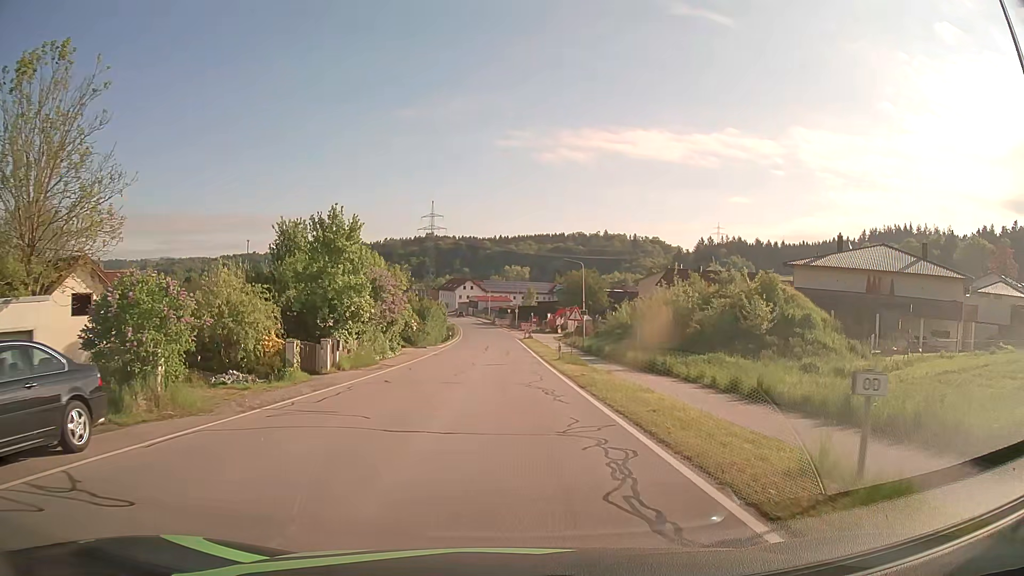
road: secondary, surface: asphalt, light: Day
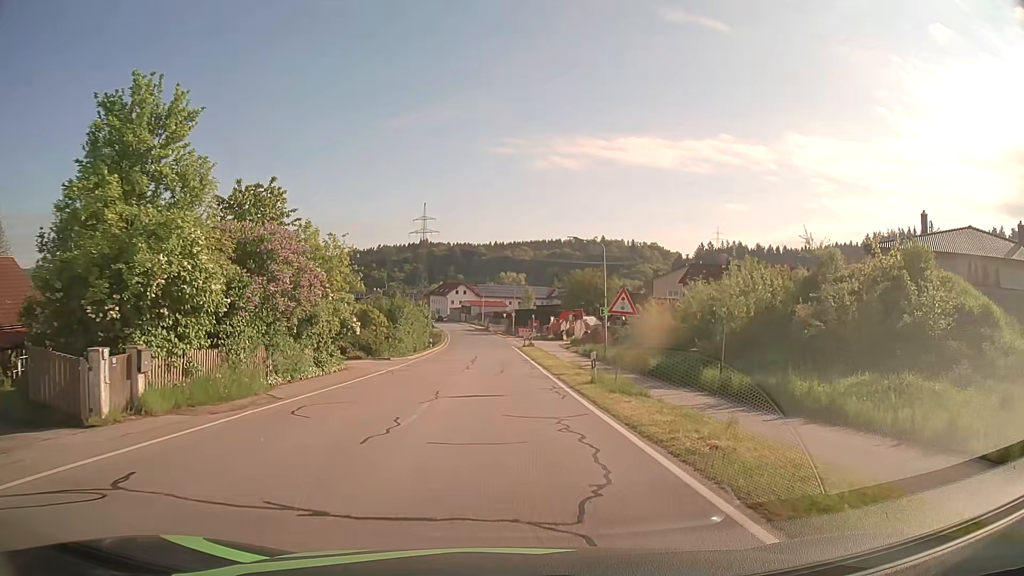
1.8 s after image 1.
(0.0, +14.5) m; 0°
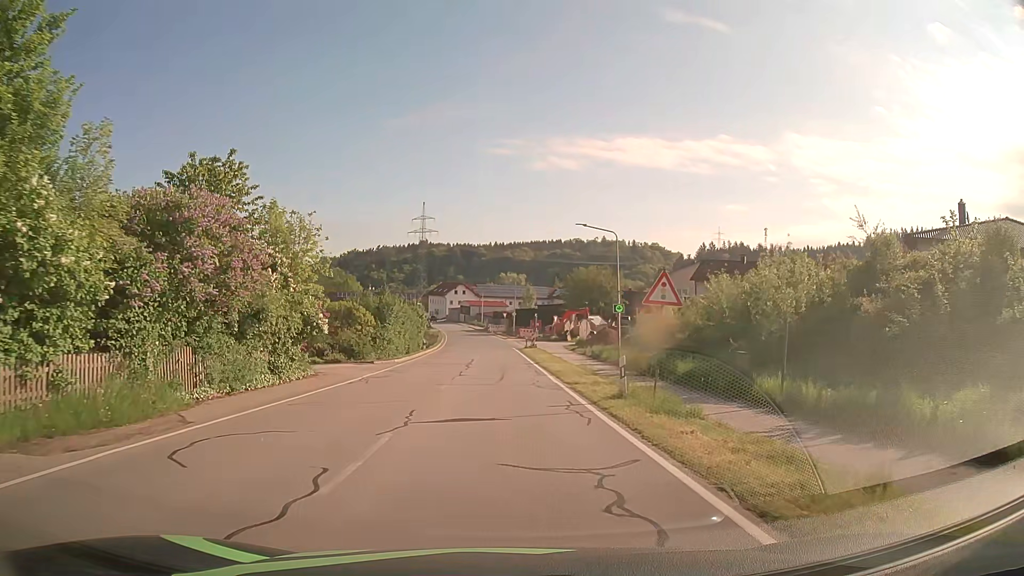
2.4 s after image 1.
(0.0, +4.8) m; 0°
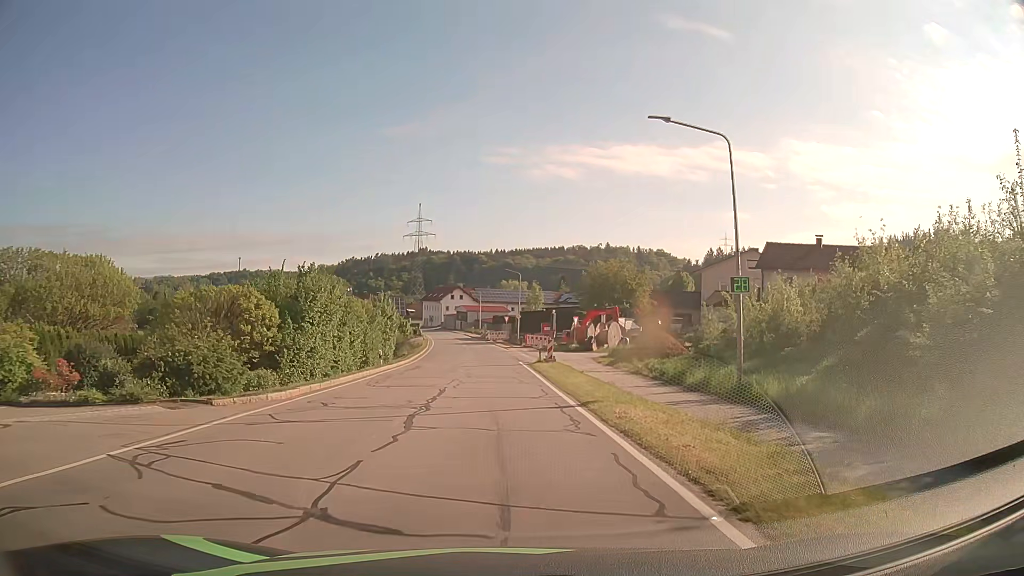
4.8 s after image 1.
(0.0, +19.0) m; 0°
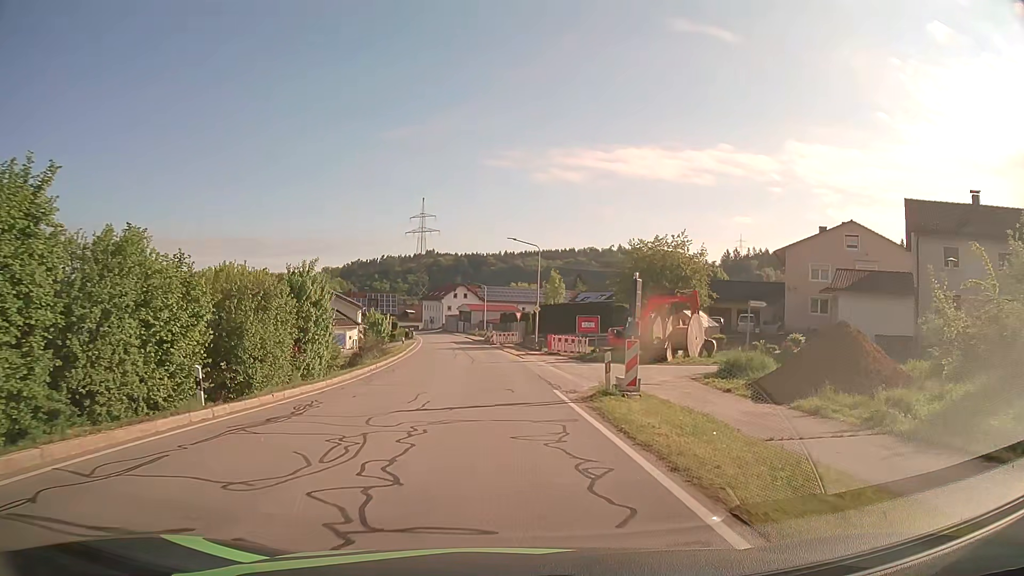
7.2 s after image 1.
(-0.4, +21.3) m; -1°
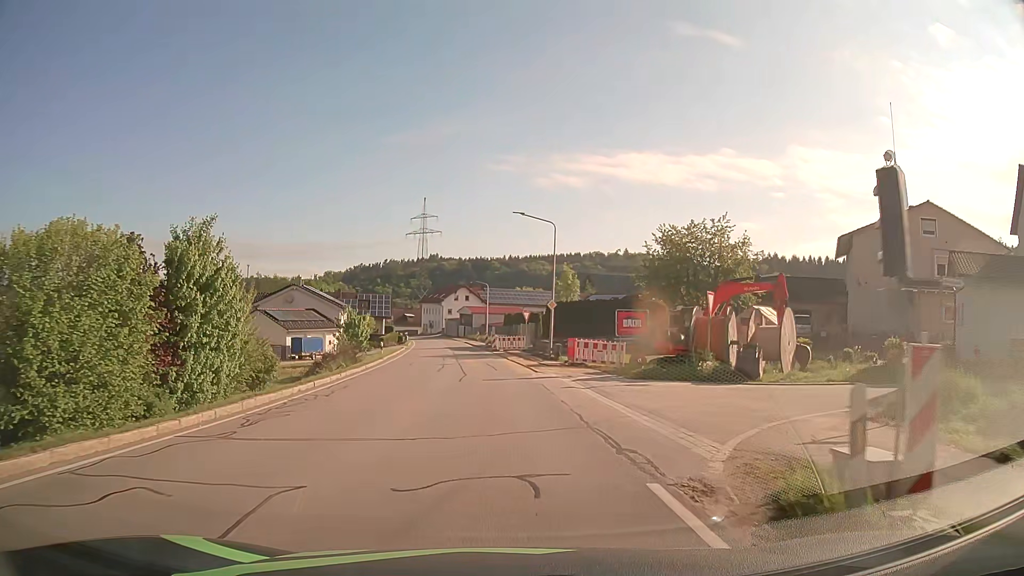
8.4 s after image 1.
(0.0, +10.9) m; -1°
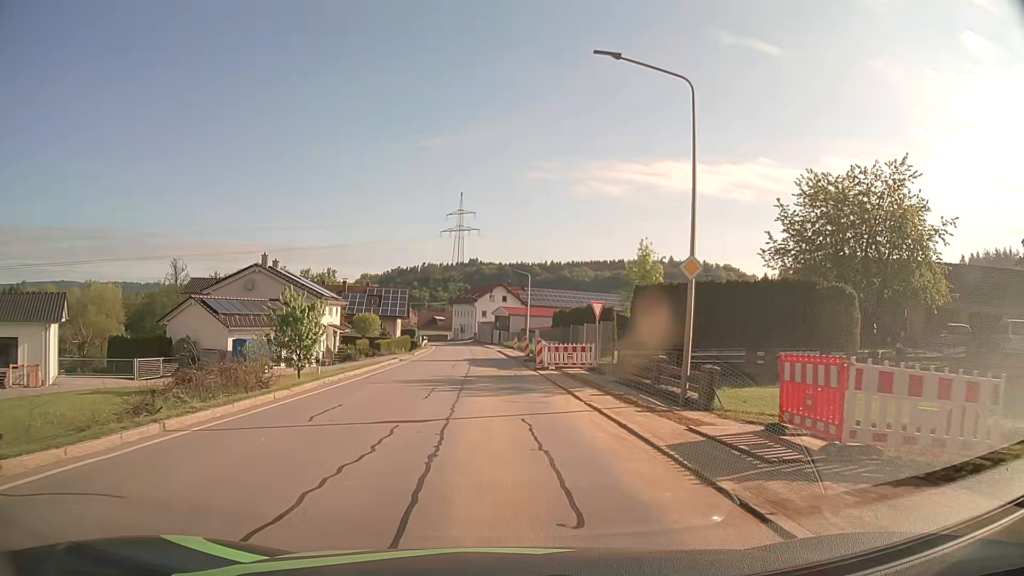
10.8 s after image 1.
(-0.4, +21.1) m; -3°
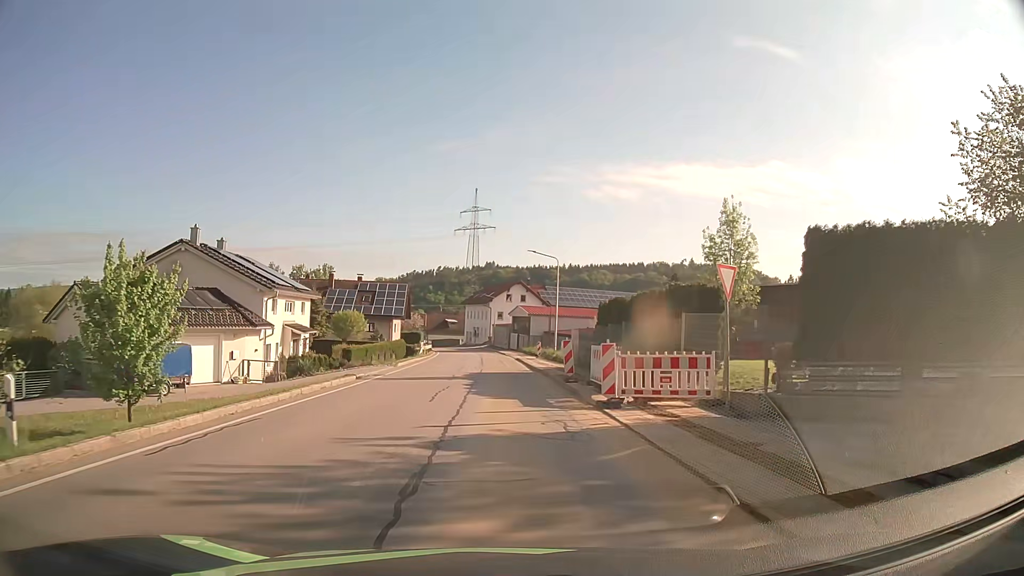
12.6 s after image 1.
(-0.3, +15.0) m; -2°
(0, +10) (0, +20) (0, +30) (-1, +40) (-1, +50) (-1, +60) (-2, +70) (-3, +80) (-4, +90) (-6, +100) m
